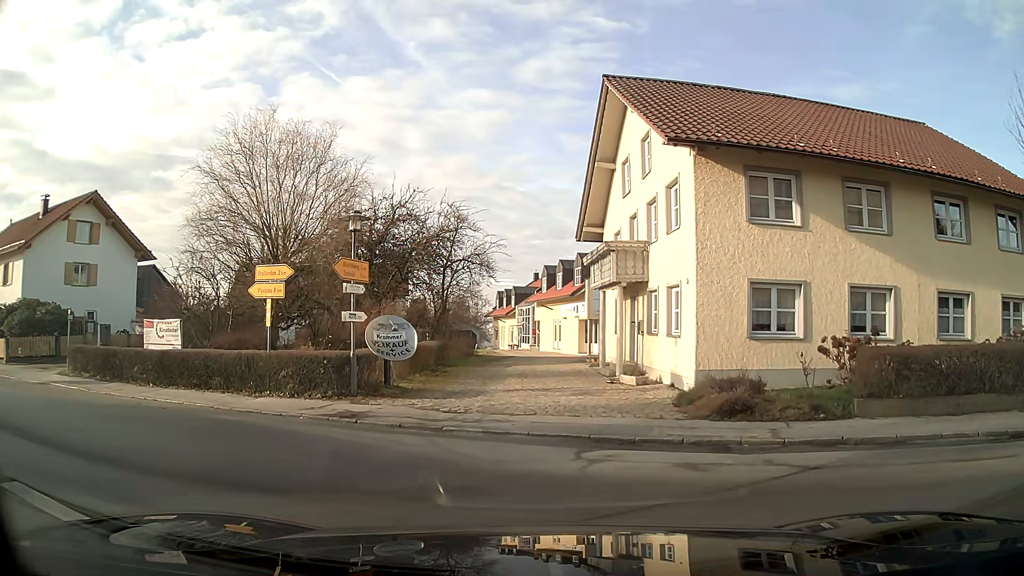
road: tertiary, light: Day
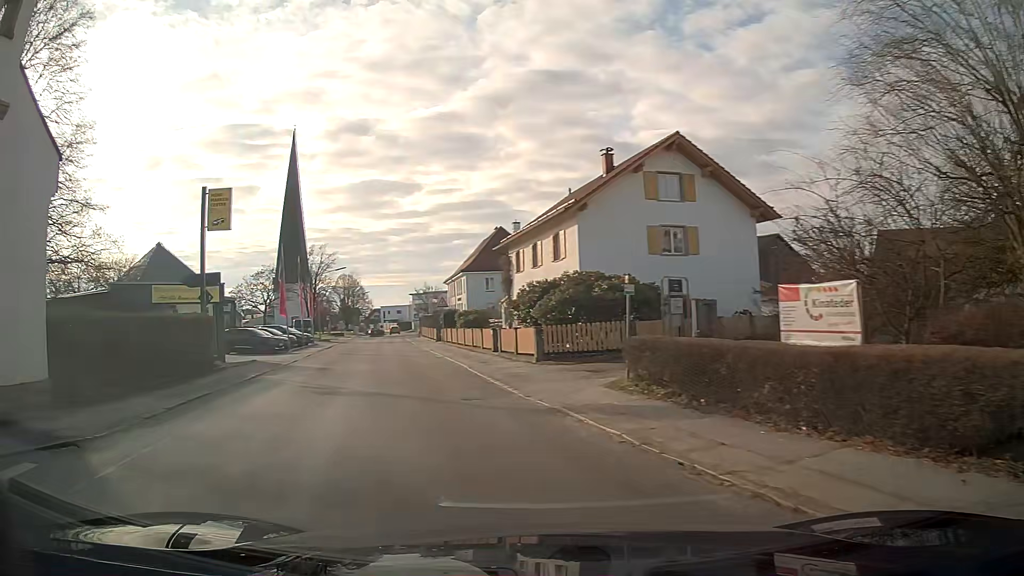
(-6.0, +9.8) m; -56°
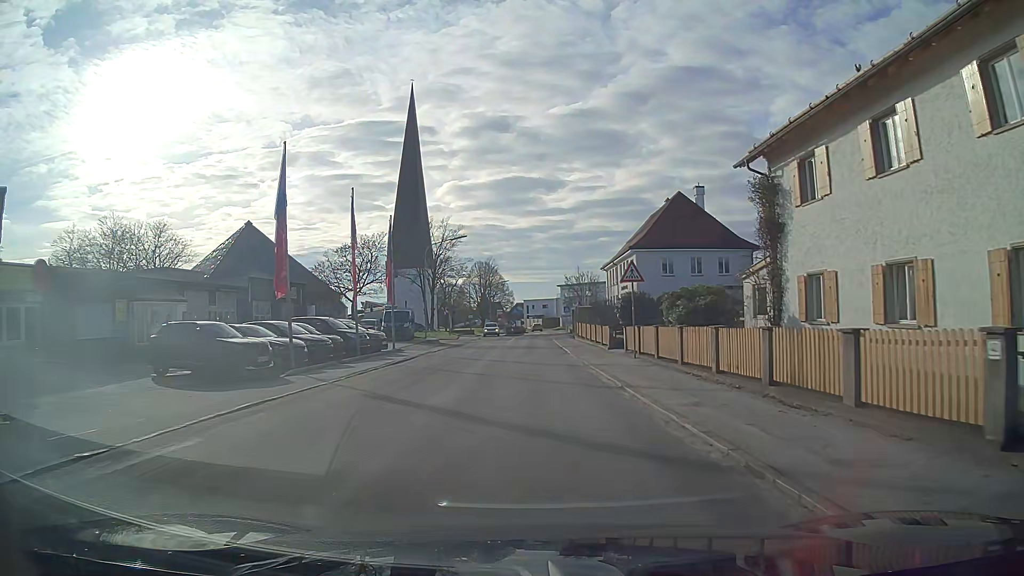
(-3.1, +24.2) m; -9°
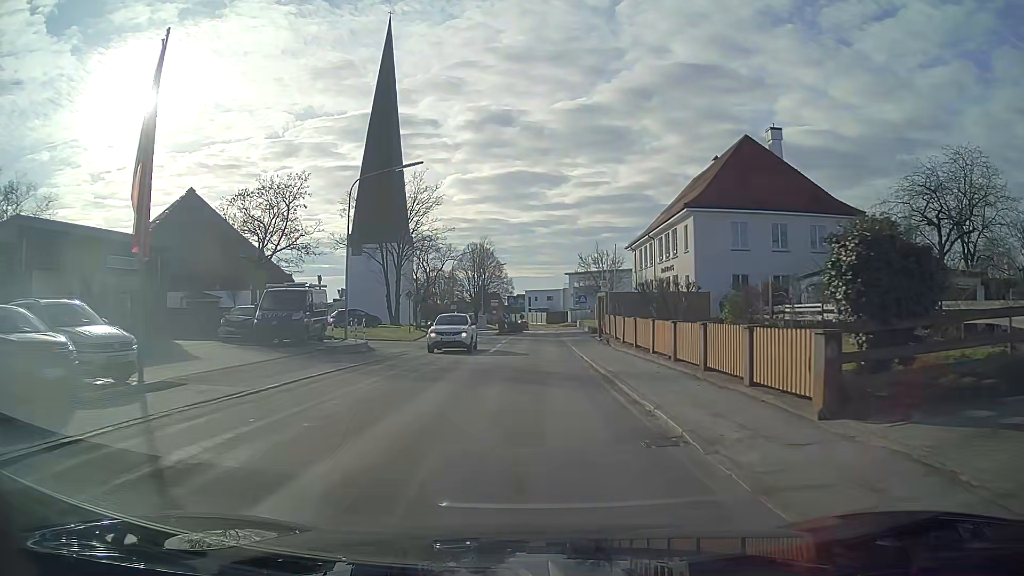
(-0.1, +22.9) m; 0°
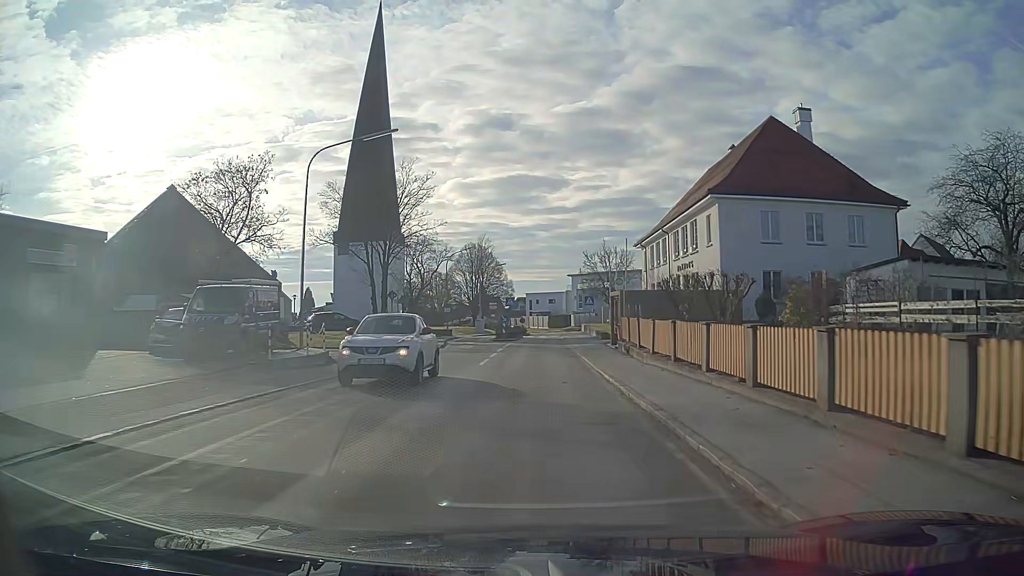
(0.0, +6.0) m; 0°
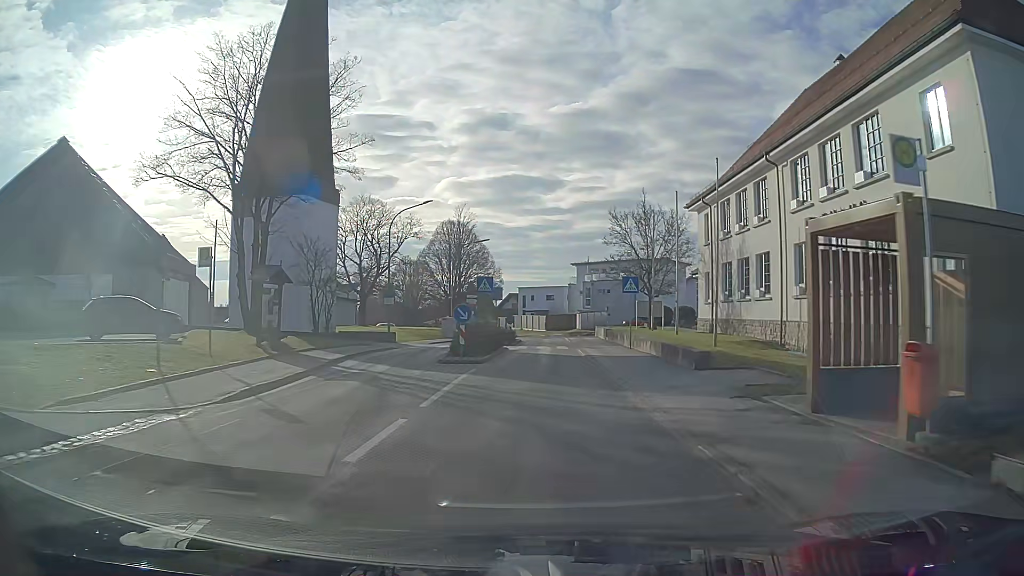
(+0.1, +25.0) m; +1°
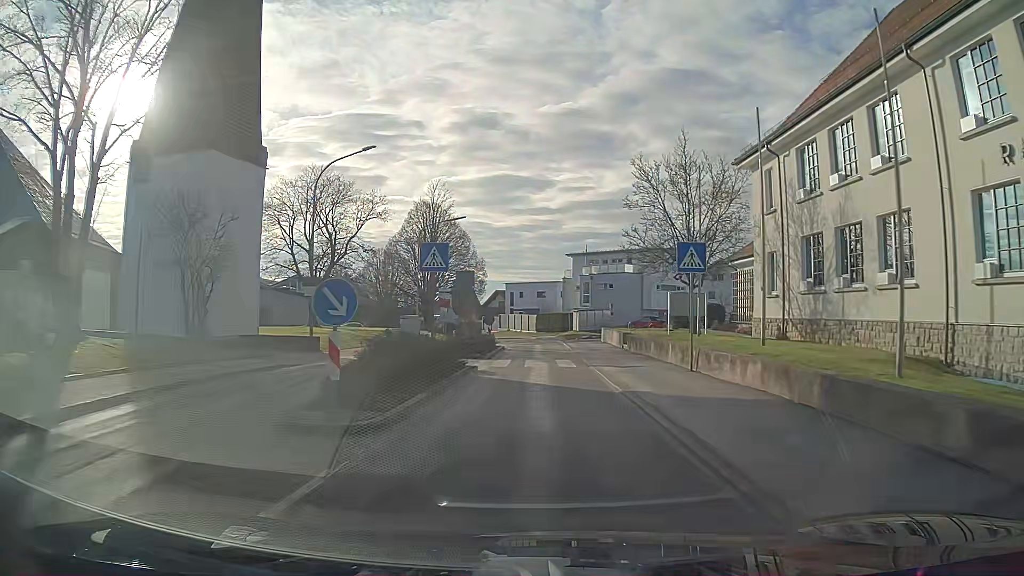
(+0.1, +13.0) m; +1°
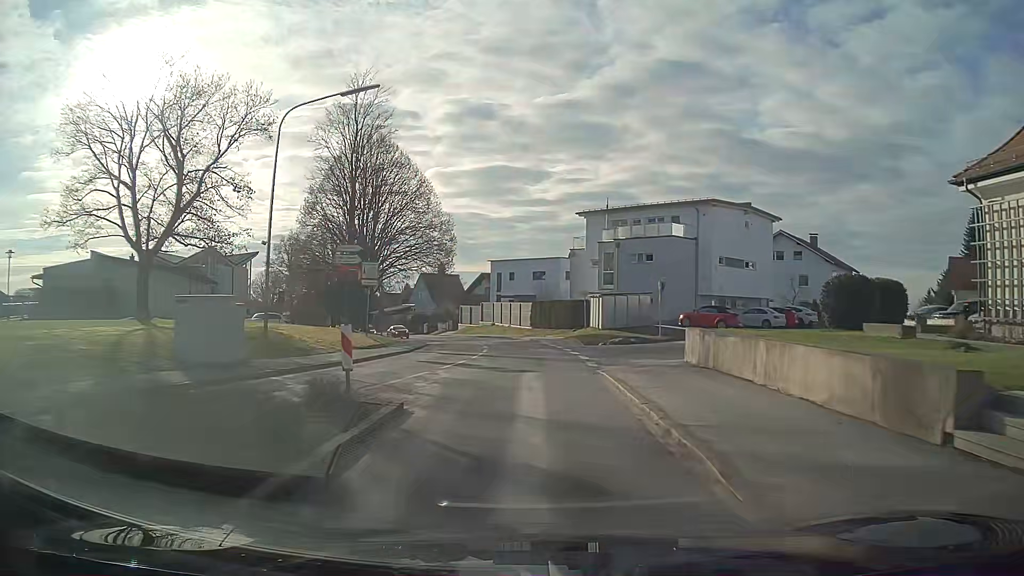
(+0.1, +26.1) m; 0°
